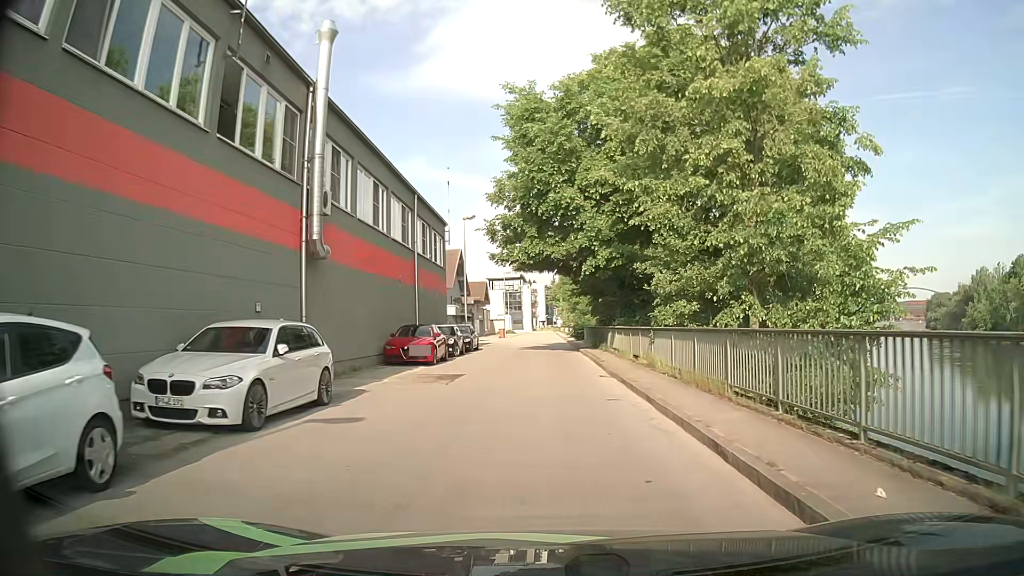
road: primary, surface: asphalt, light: Day
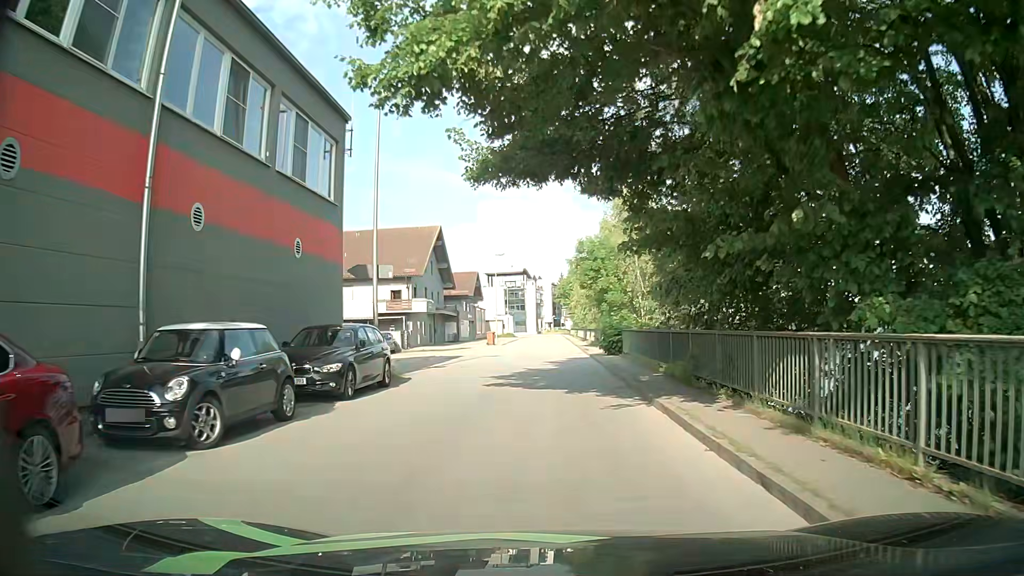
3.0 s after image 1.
(-0.3, +22.4) m; -1°
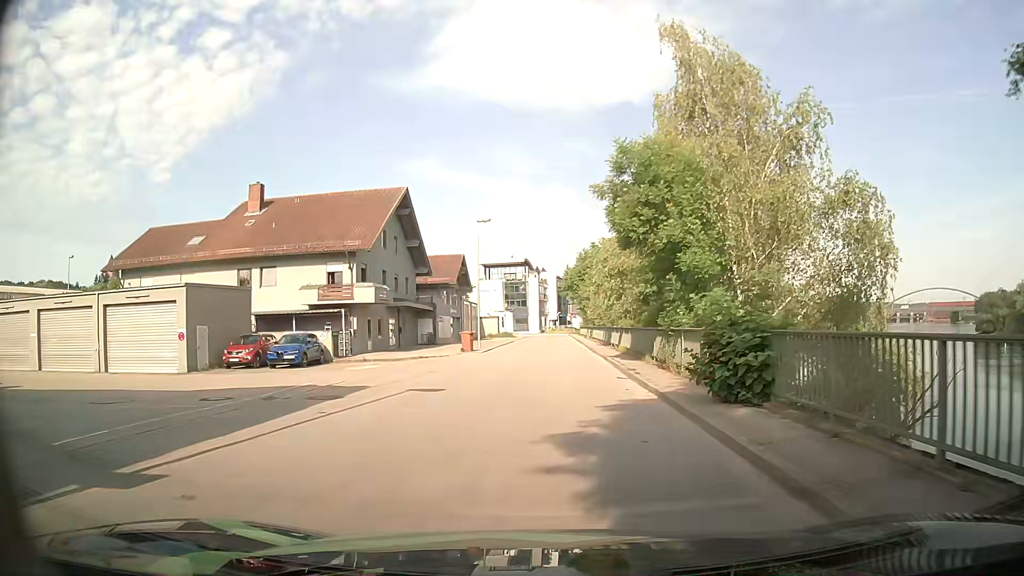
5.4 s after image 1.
(-0.1, +18.2) m; 0°
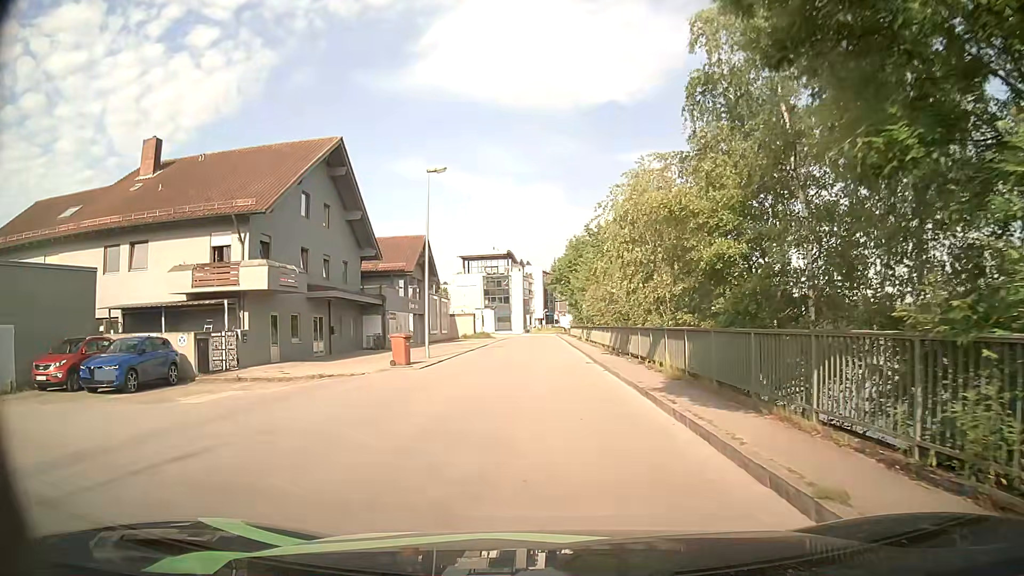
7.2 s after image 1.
(-0.1, +13.5) m; 0°
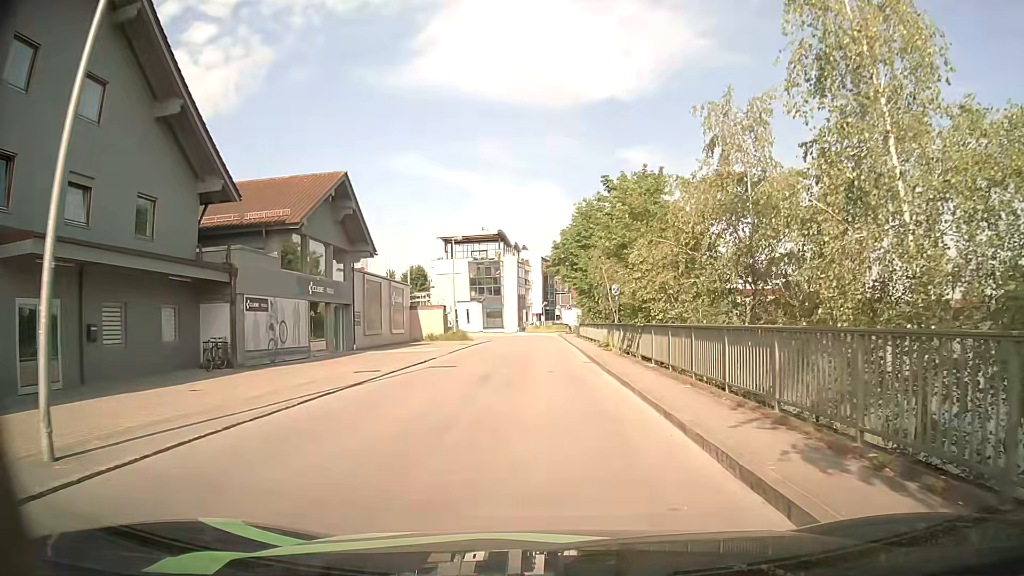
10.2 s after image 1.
(0.0, +21.9) m; 0°
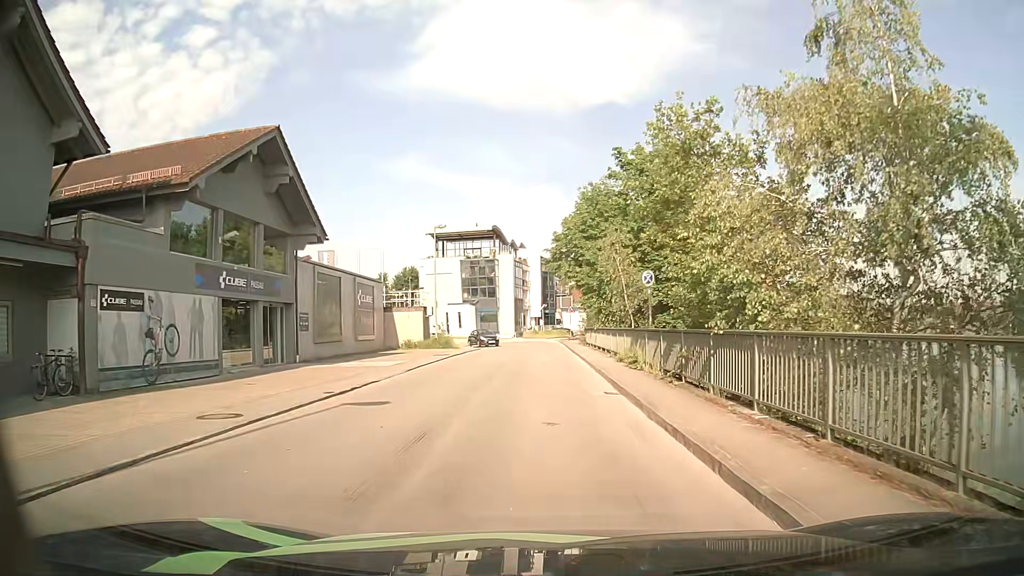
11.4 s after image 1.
(0.0, +8.6) m; 0°
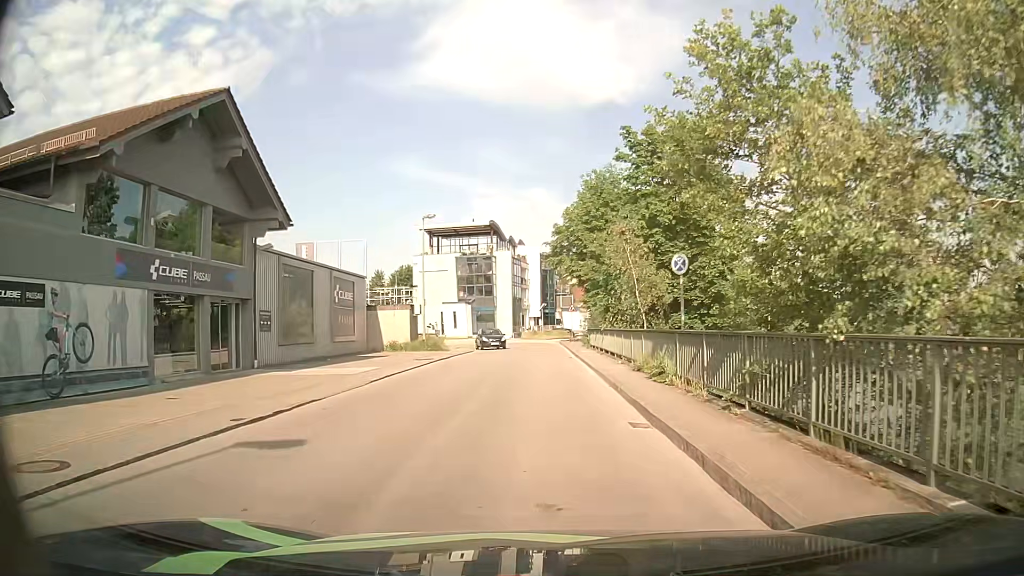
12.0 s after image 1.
(0.0, +4.3) m; -1°
